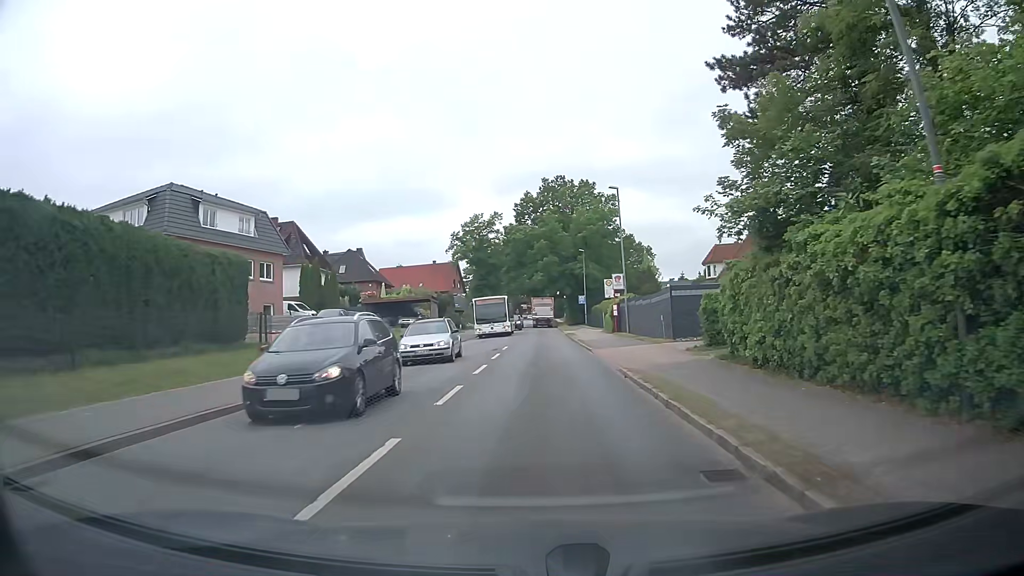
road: tertiary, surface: asphalt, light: Day
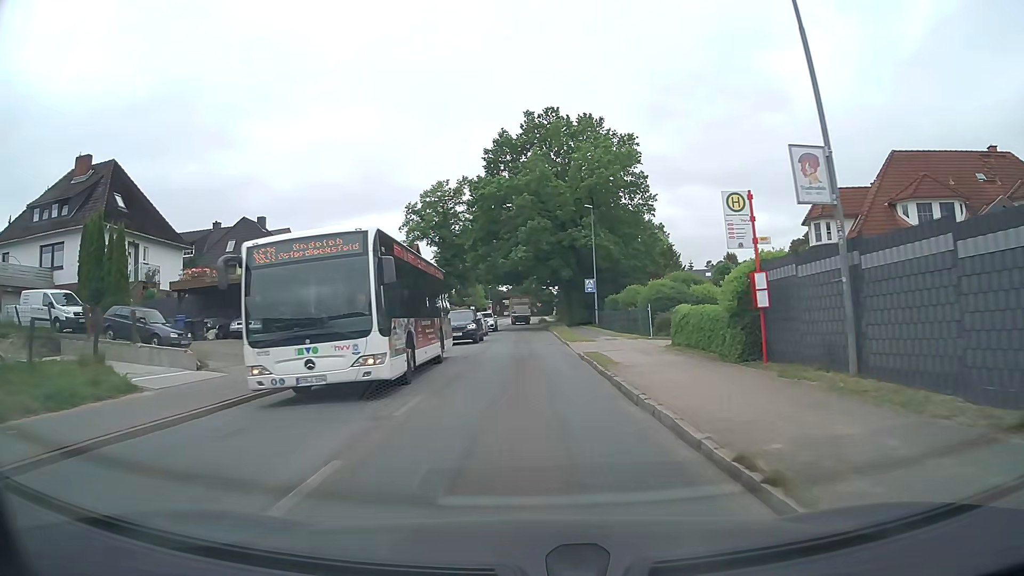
(+0.8, +30.0) m; +1°
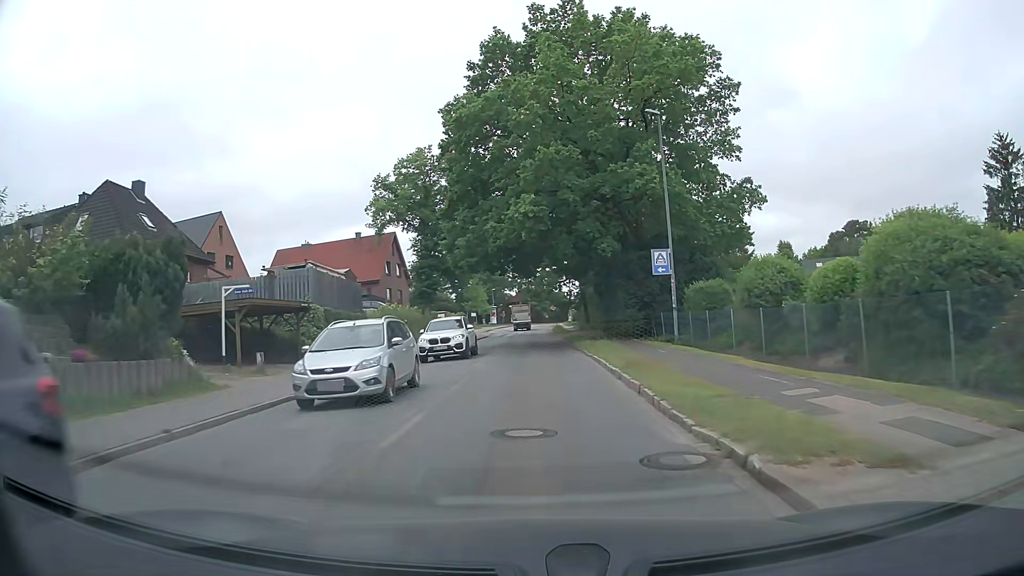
(0.0, +23.8) m; -1°
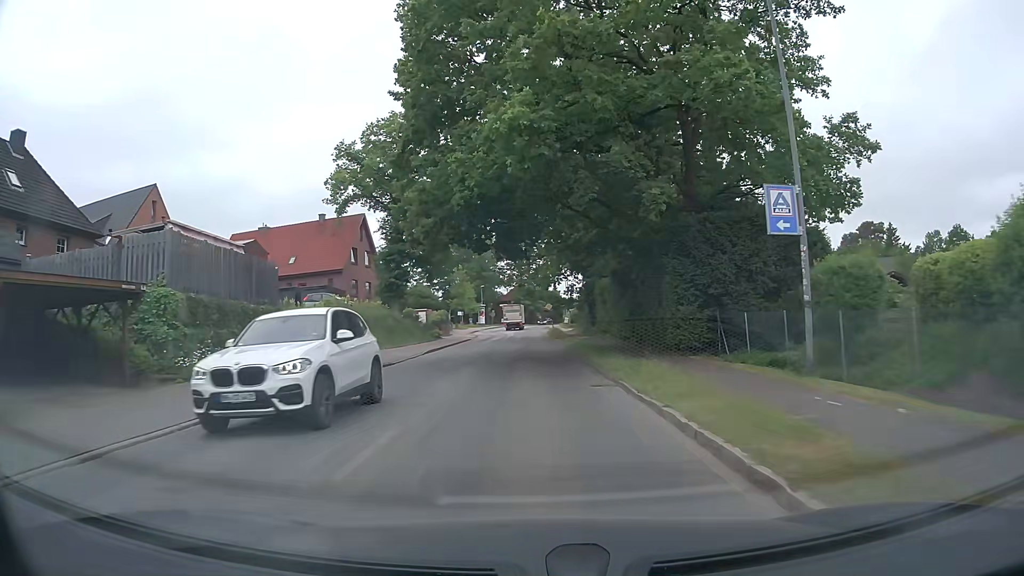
(+0.1, +12.8) m; +1°
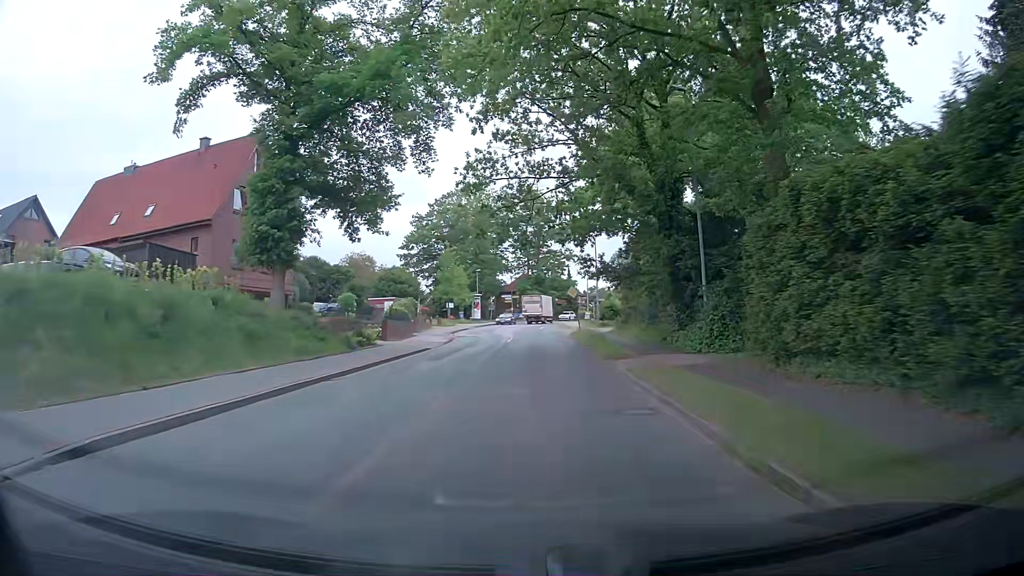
(-0.2, +29.4) m; -1°
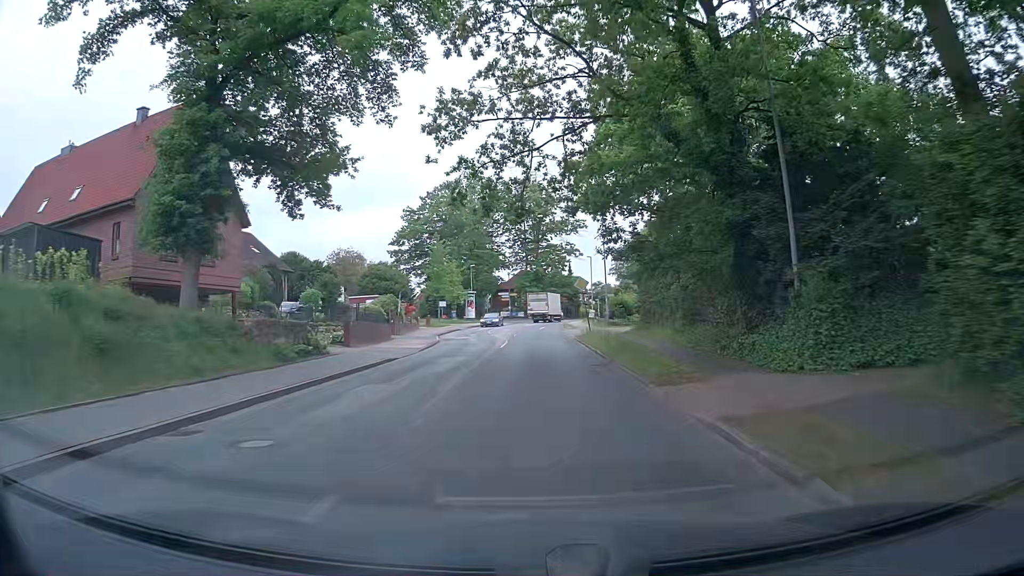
(+0.1, +7.9) m; 0°
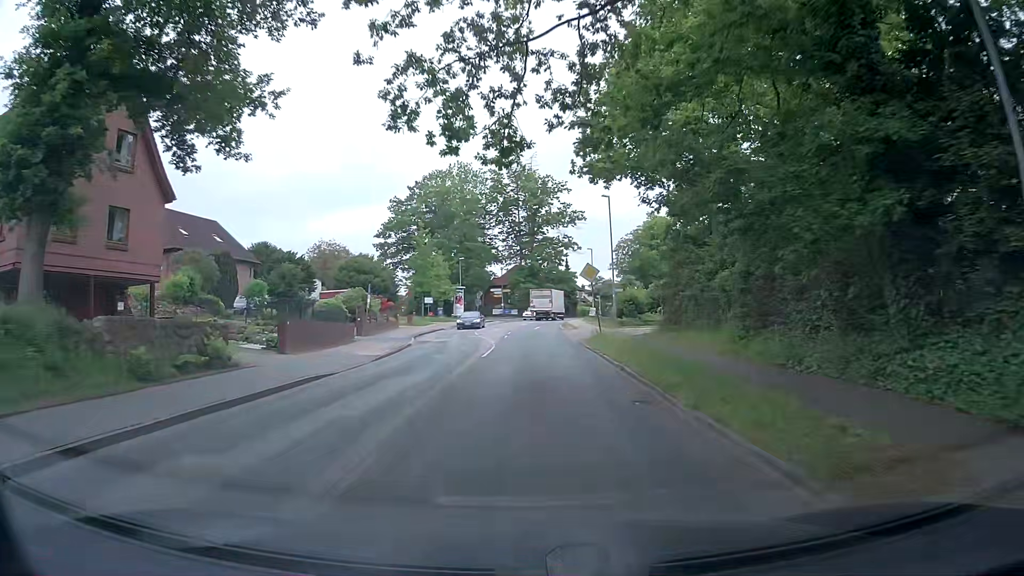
(+0.1, +7.8) m; 0°
